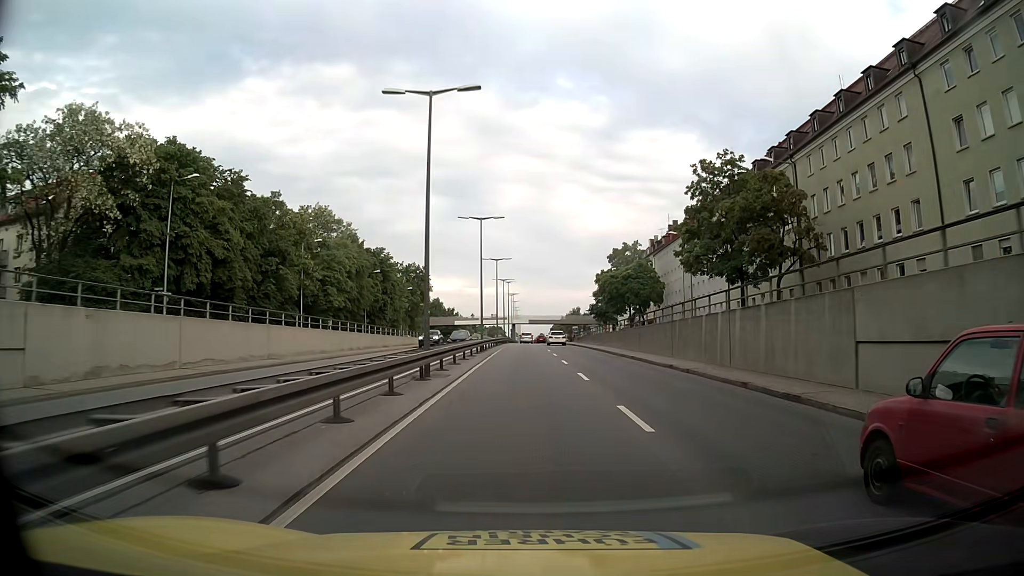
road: trunk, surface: asphalt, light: Day
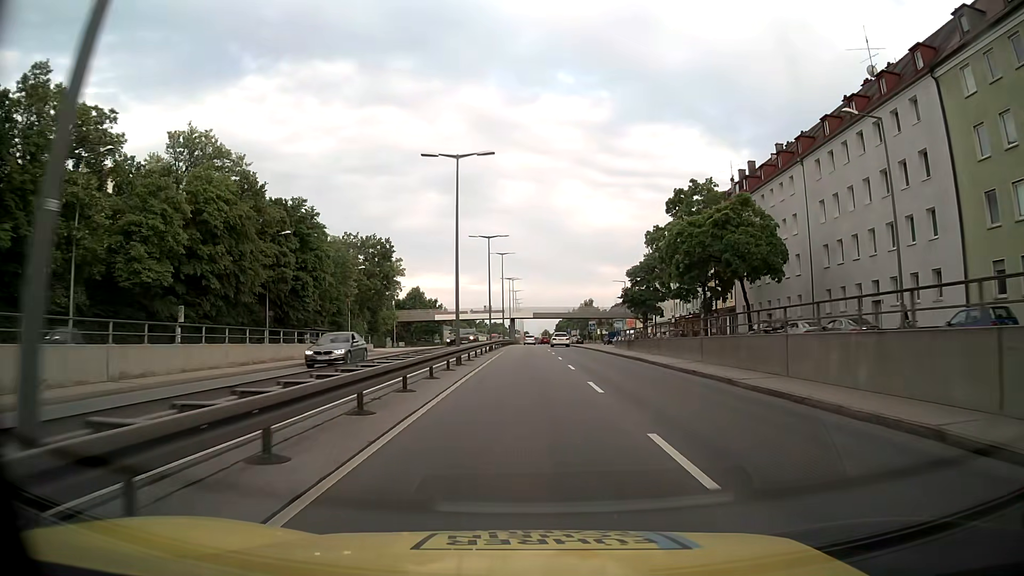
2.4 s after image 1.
(-0.3, +39.1) m; 0°
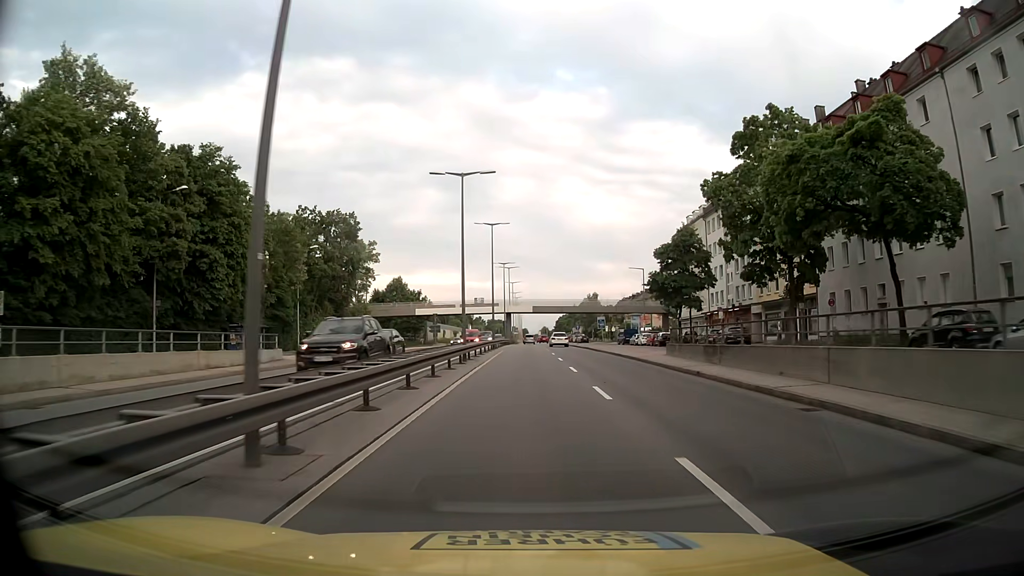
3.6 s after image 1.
(0.0, +19.6) m; 0°
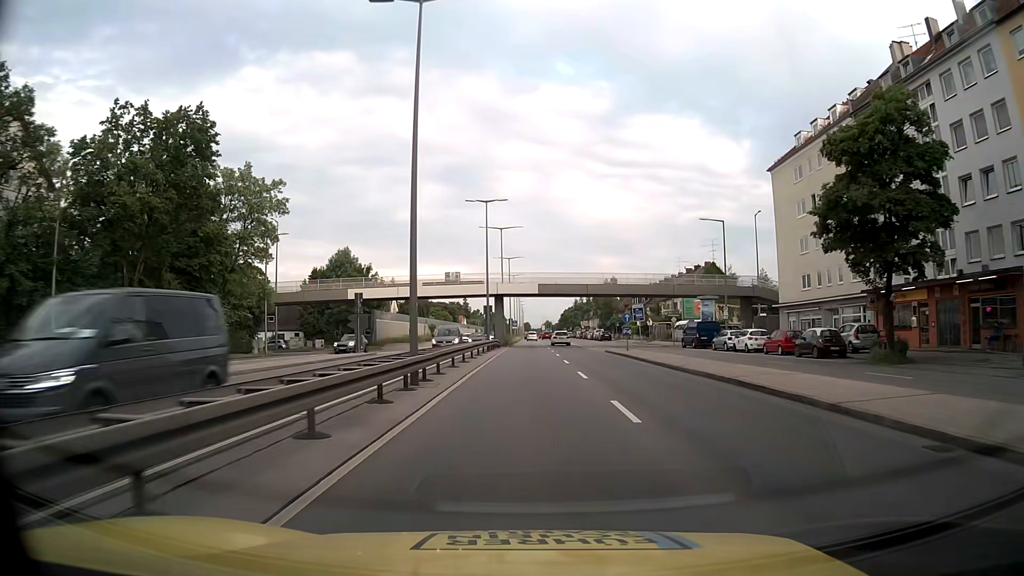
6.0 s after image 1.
(0.0, +39.3) m; 0°
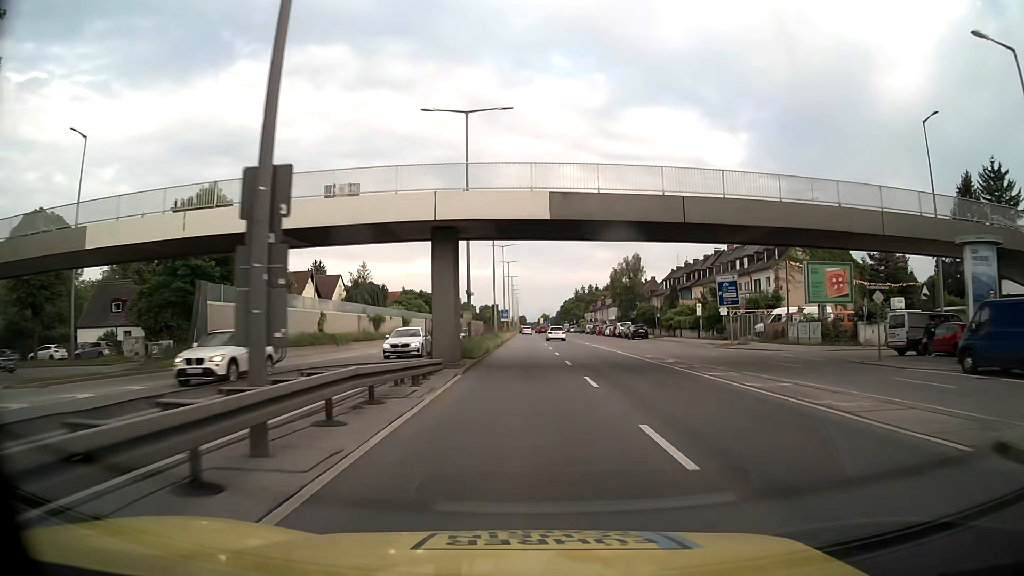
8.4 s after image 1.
(+0.1, +39.3) m; 0°
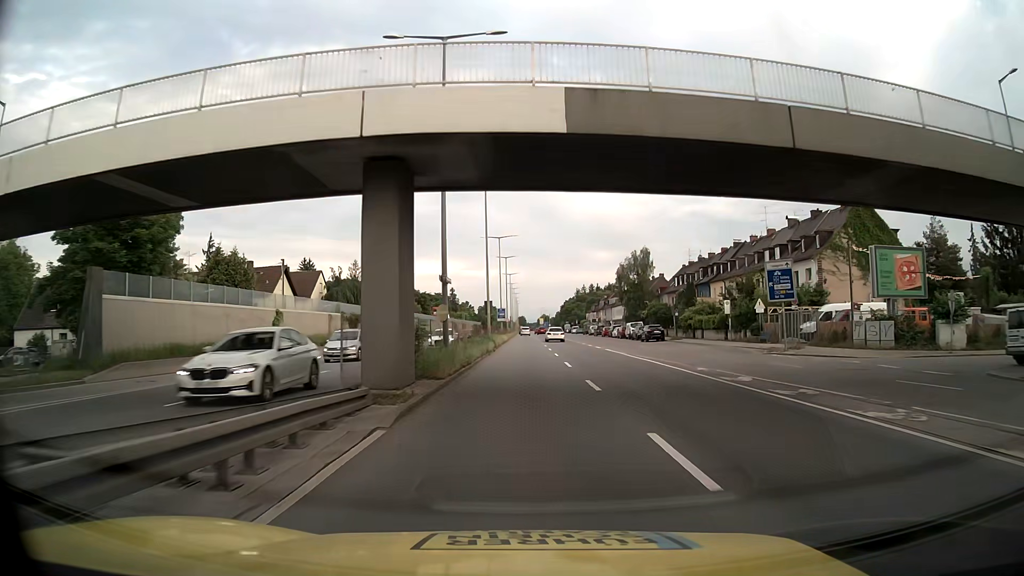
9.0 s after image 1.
(0.0, +9.8) m; 0°
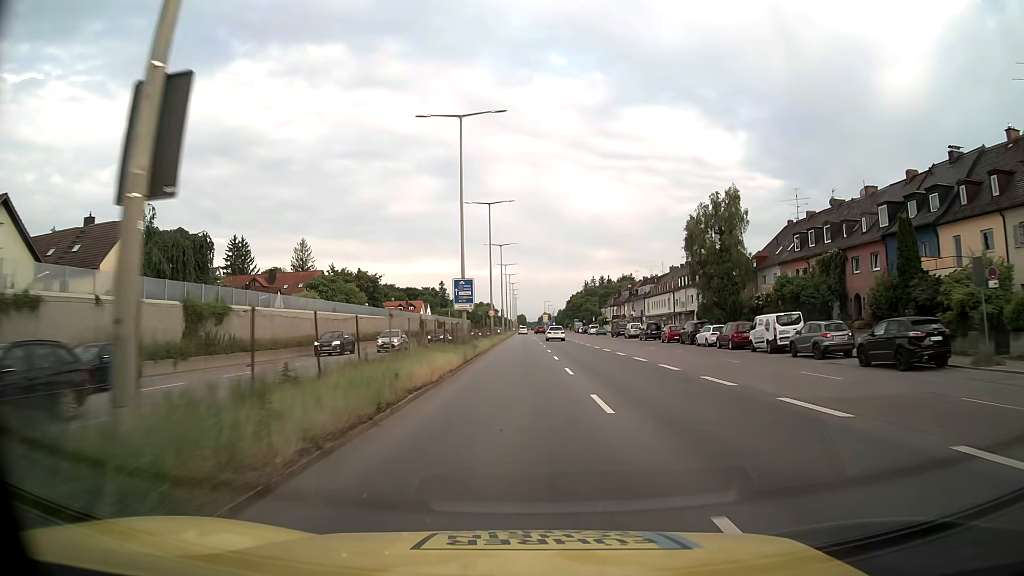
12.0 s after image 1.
(-0.1, +49.1) m; 0°
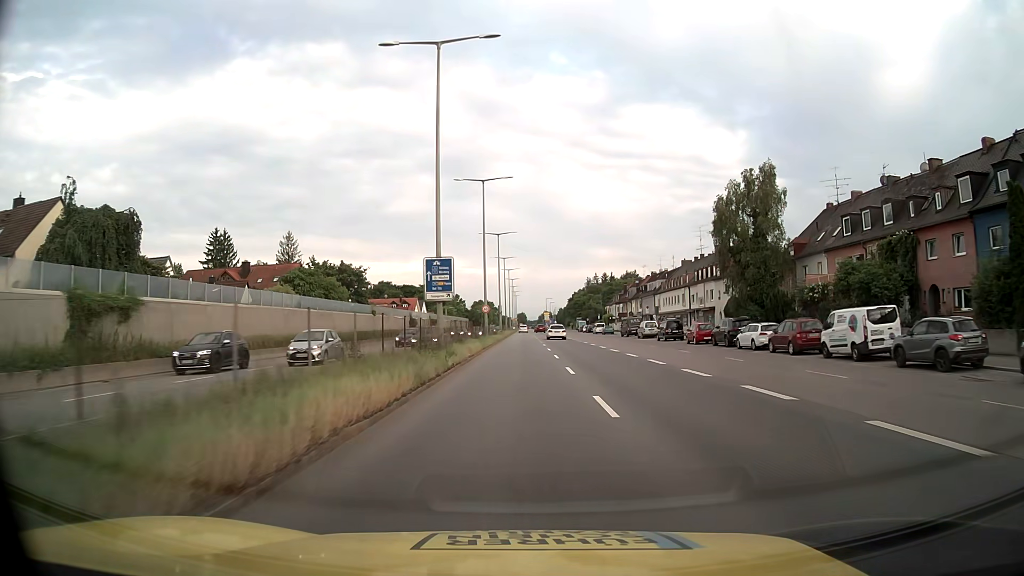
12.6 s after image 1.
(0.0, +9.8) m; 0°
(0, +10) (0, +20) (0, +30) (0, +40) (0, +50) (0, +60) (0, +70) (-1, +80) (-1, +90) (-1, +100) m
